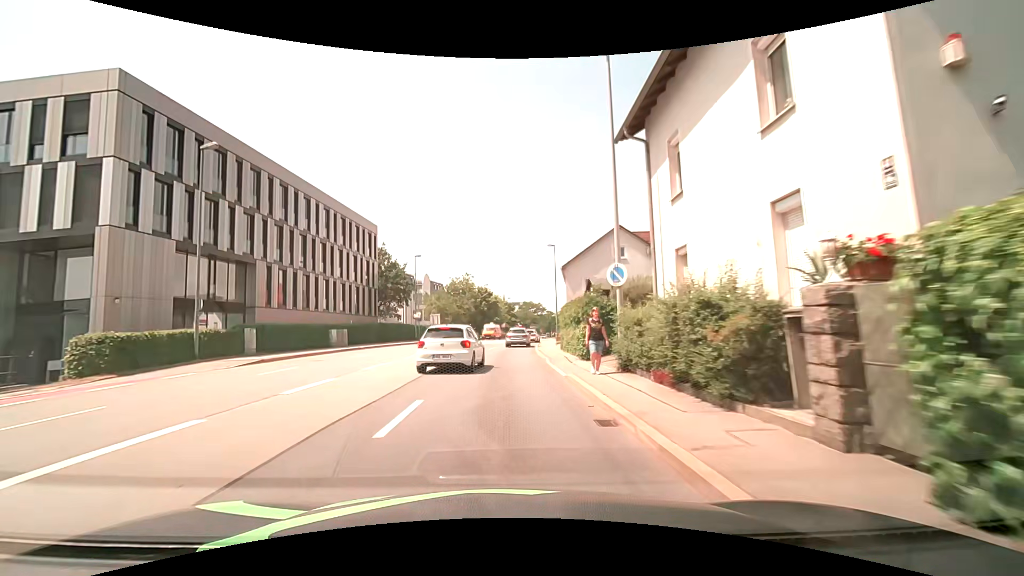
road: primary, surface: asphalt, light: Day
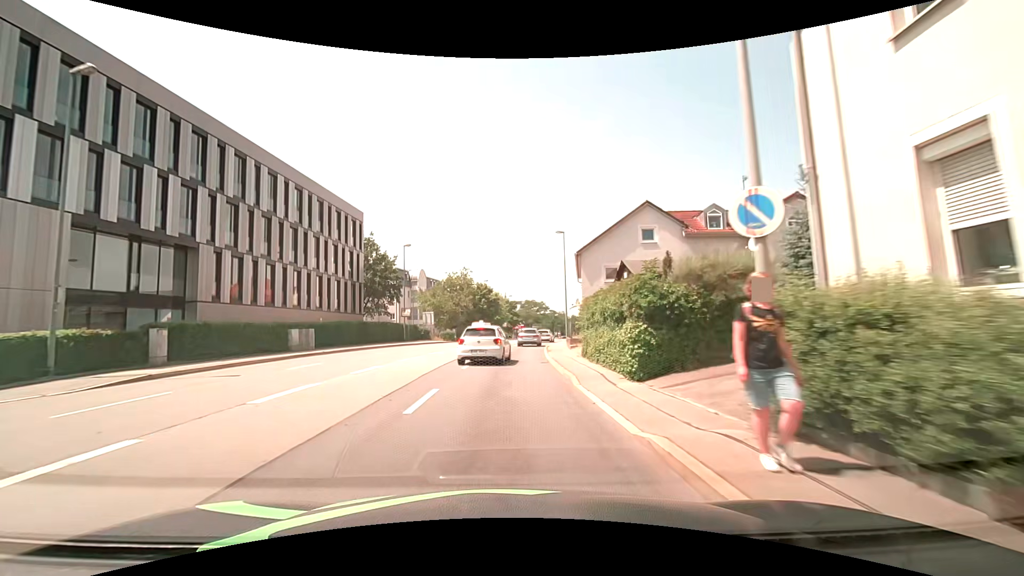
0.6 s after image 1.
(0.0, +7.3) m; 0°
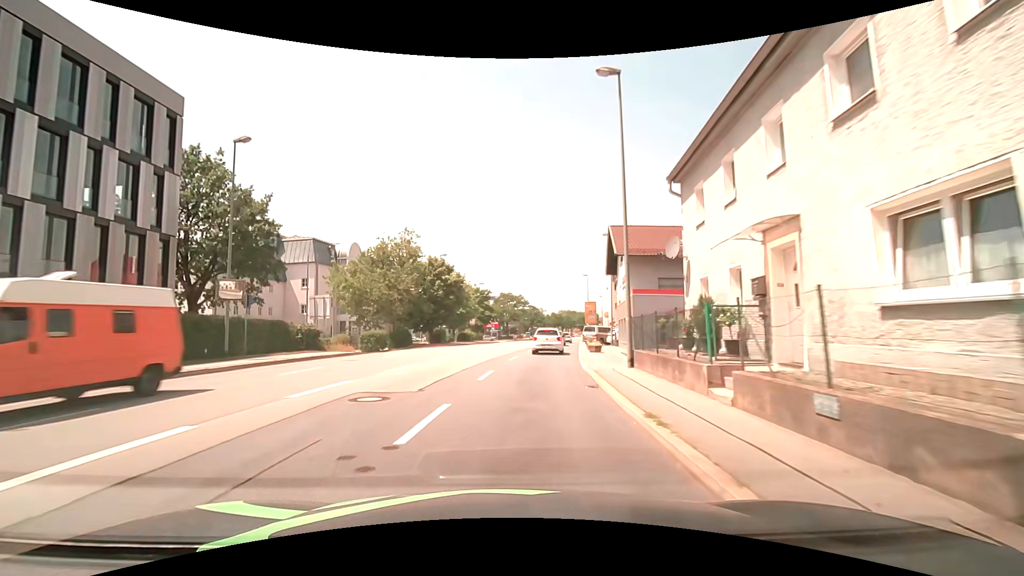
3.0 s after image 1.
(+0.3, +29.0) m; +2°
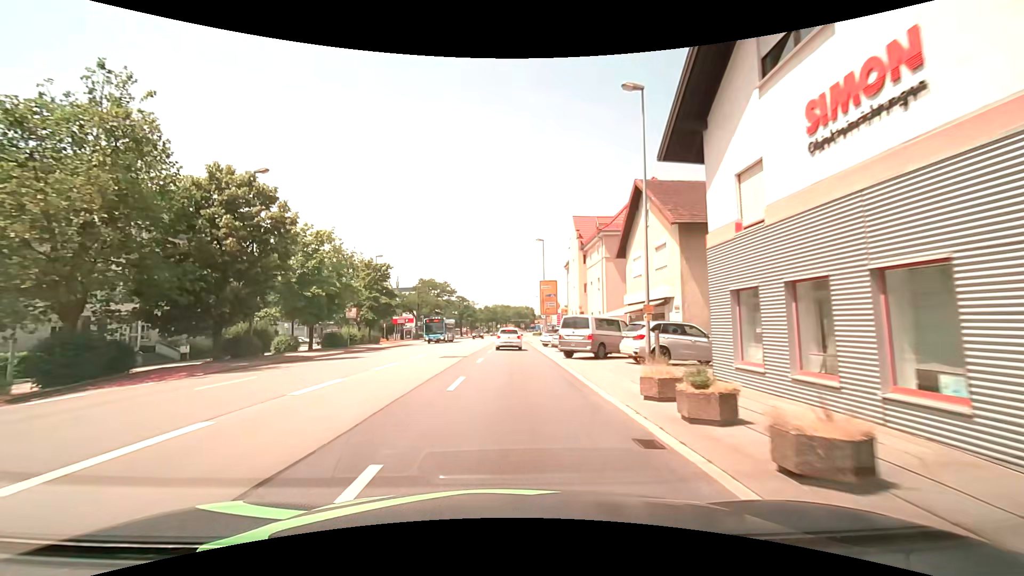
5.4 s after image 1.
(+2.0, +29.0) m; +8°
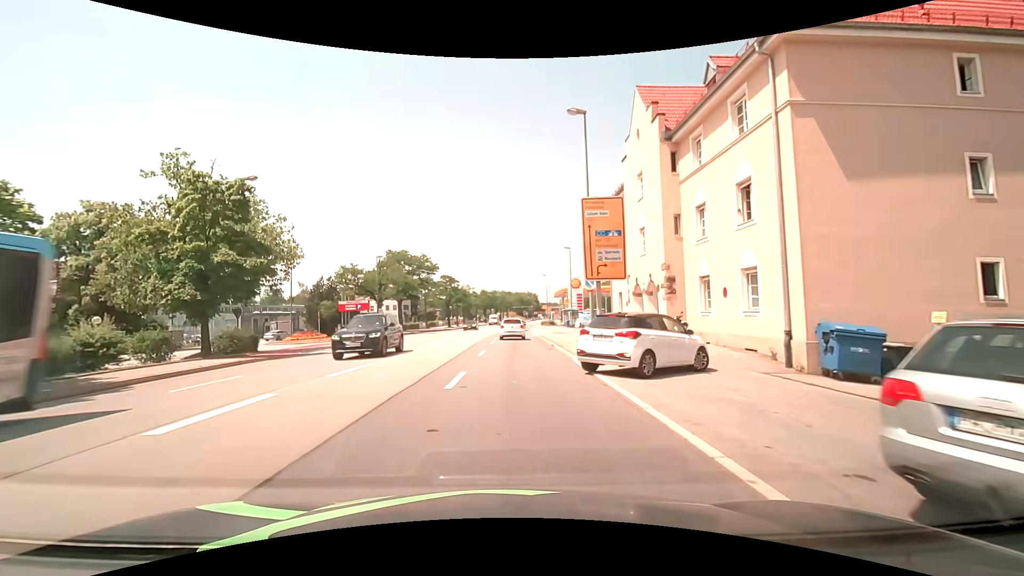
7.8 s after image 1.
(+0.2, +27.3) m; 0°
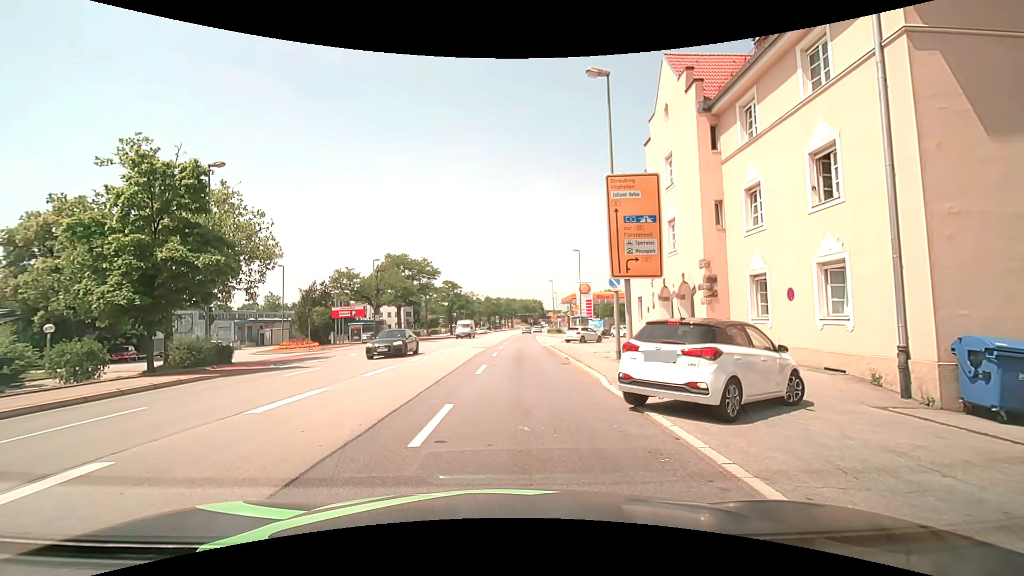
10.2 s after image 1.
(0.0, +3.1) m; +1°
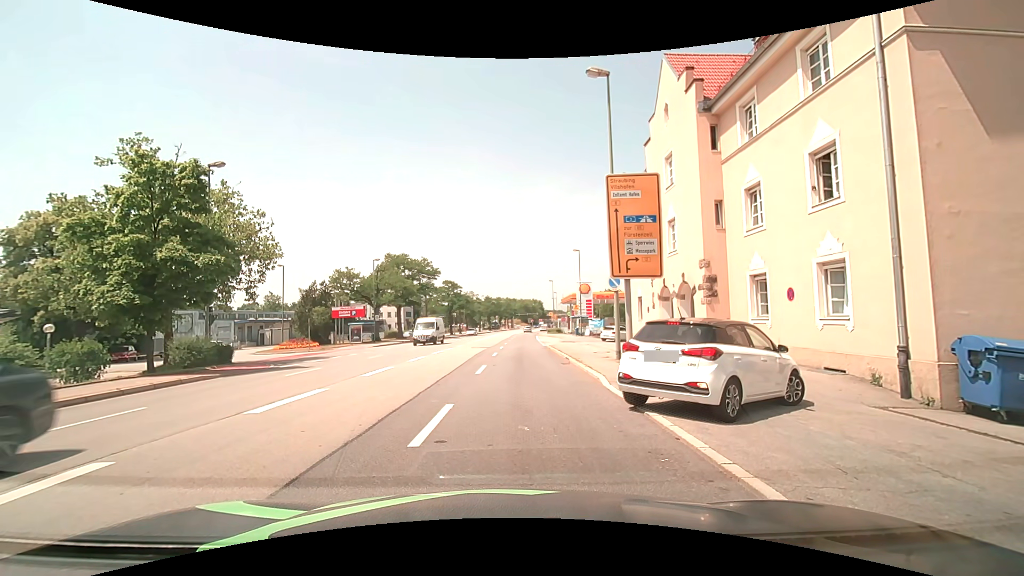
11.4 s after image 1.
(0.0, 0.0) m; 0°
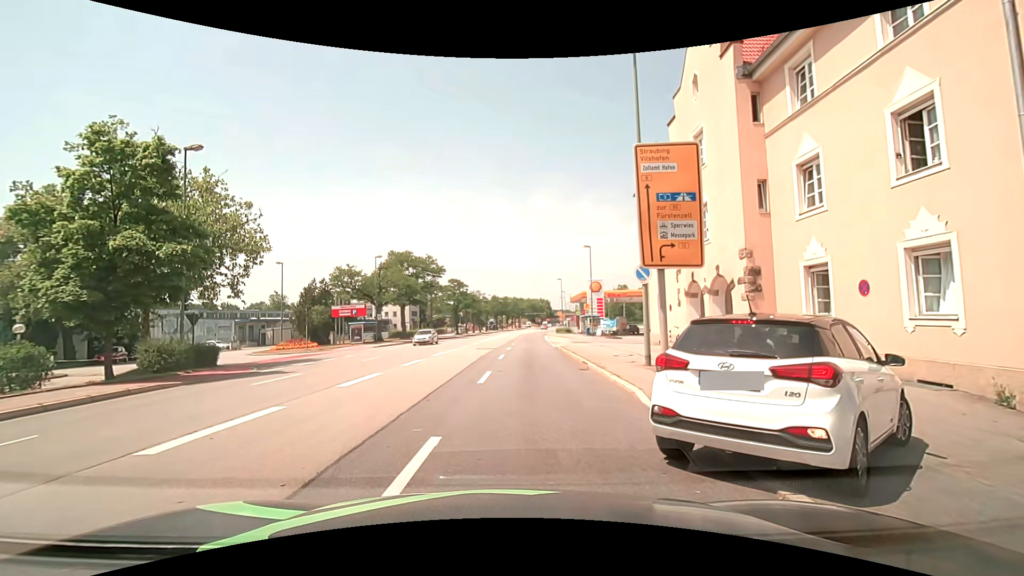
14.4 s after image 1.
(-0.1, +2.7) m; 0°
(0, +10) (+1, +20) (+1, +30) (+1, +40) (+1, +50) (+1, +60) (+2, +70) (+2, +80) (+3, +90) (+4, +100) m
